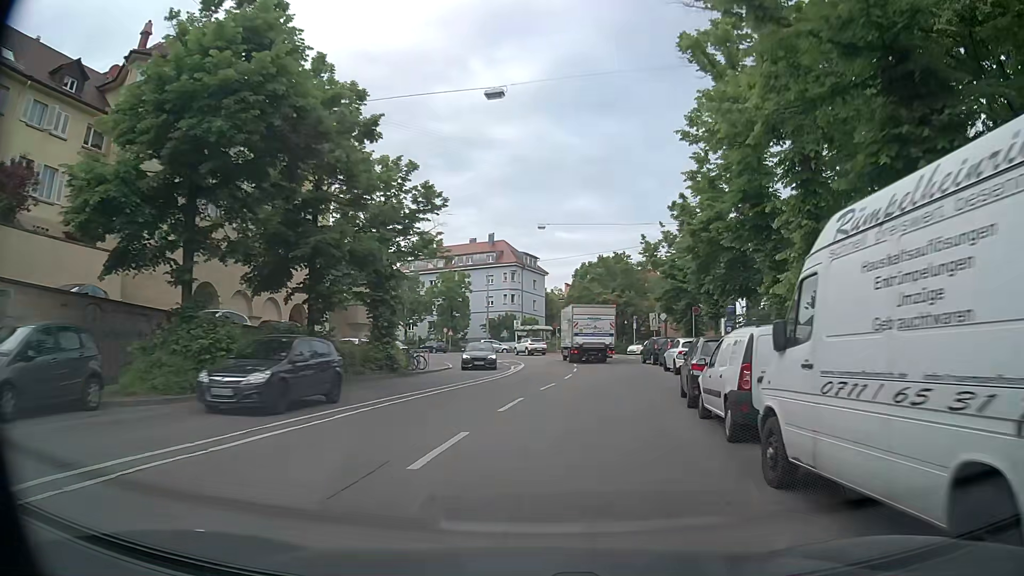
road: secondary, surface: asphalt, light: Day
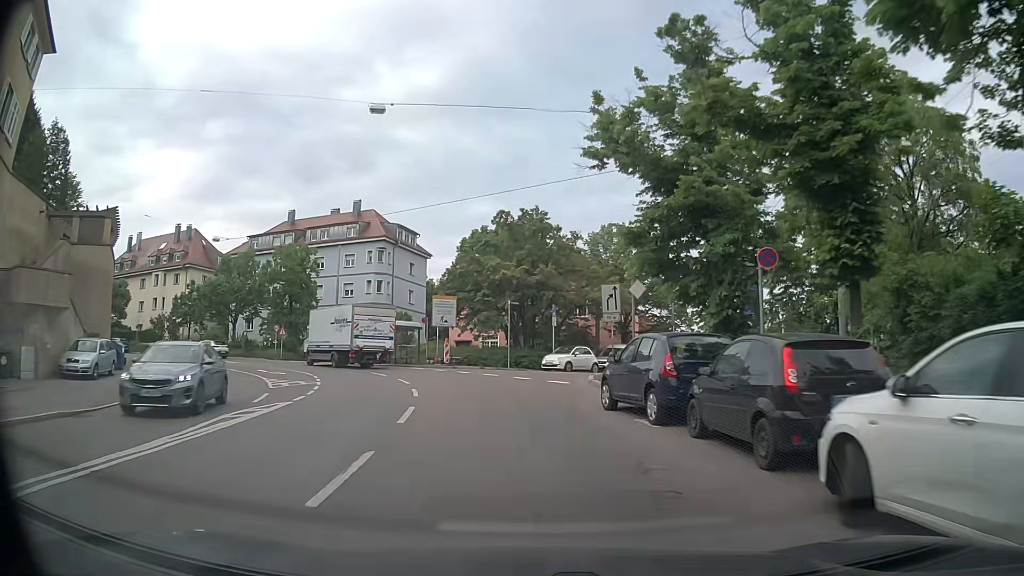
(+2.9, +25.8) m; +9°
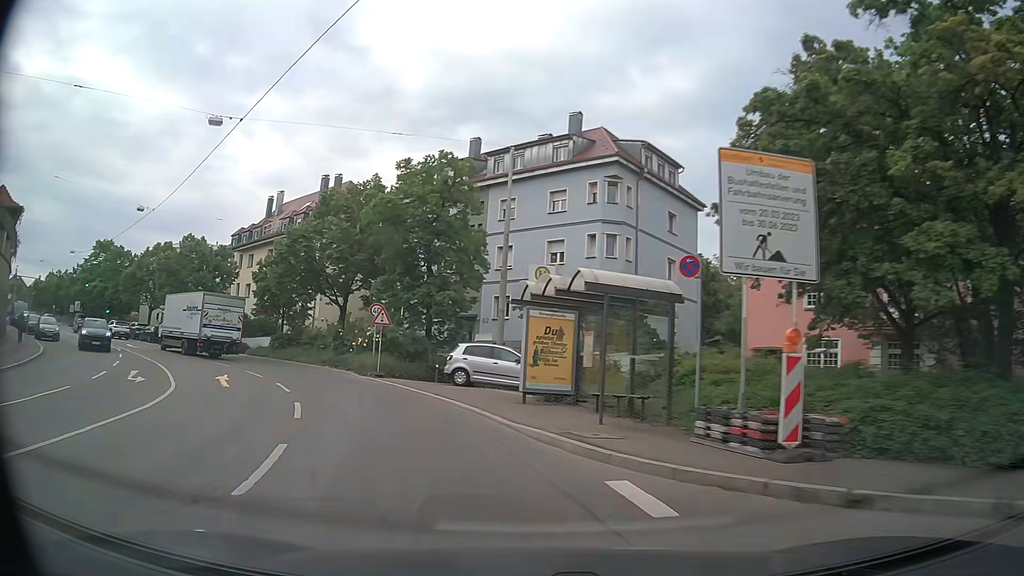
(-4.2, +30.6) m; -24°
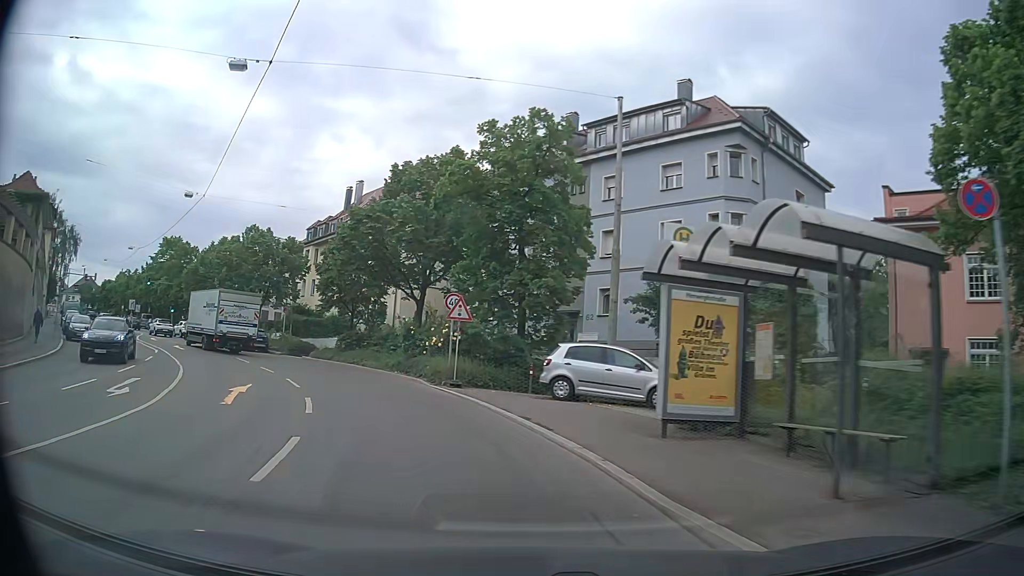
(-0.4, +5.9) m; -8°
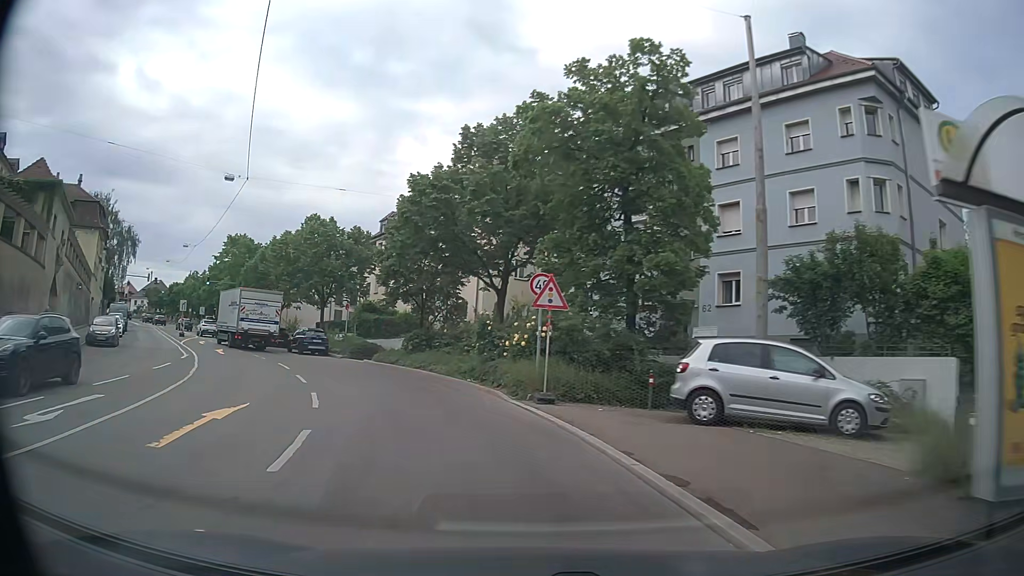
(-0.4, +6.0) m; -7°
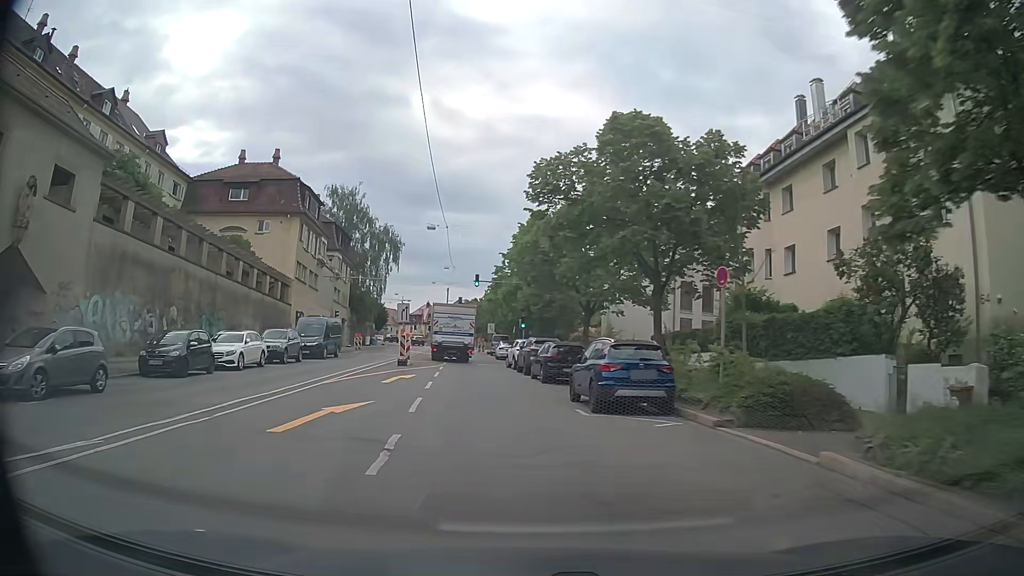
(-6.7, +24.1) m; -30°
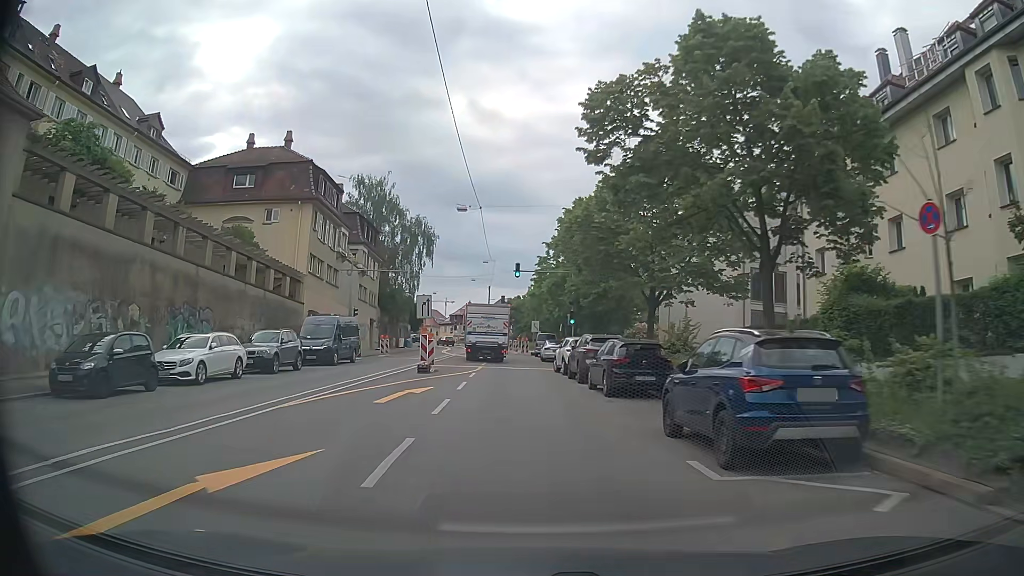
(-0.2, +6.6) m; -5°
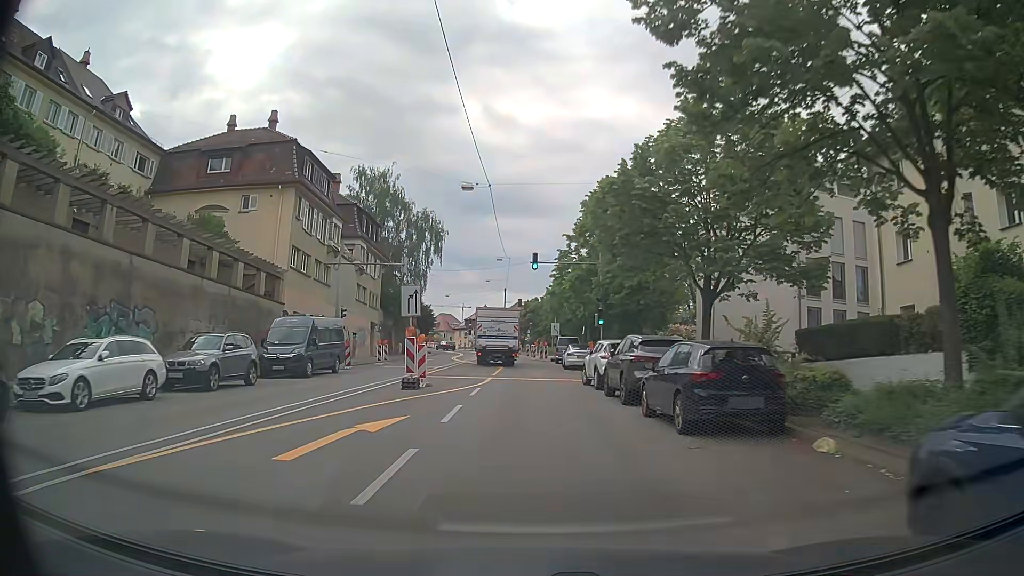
(0.0, +6.6) m; -1°
